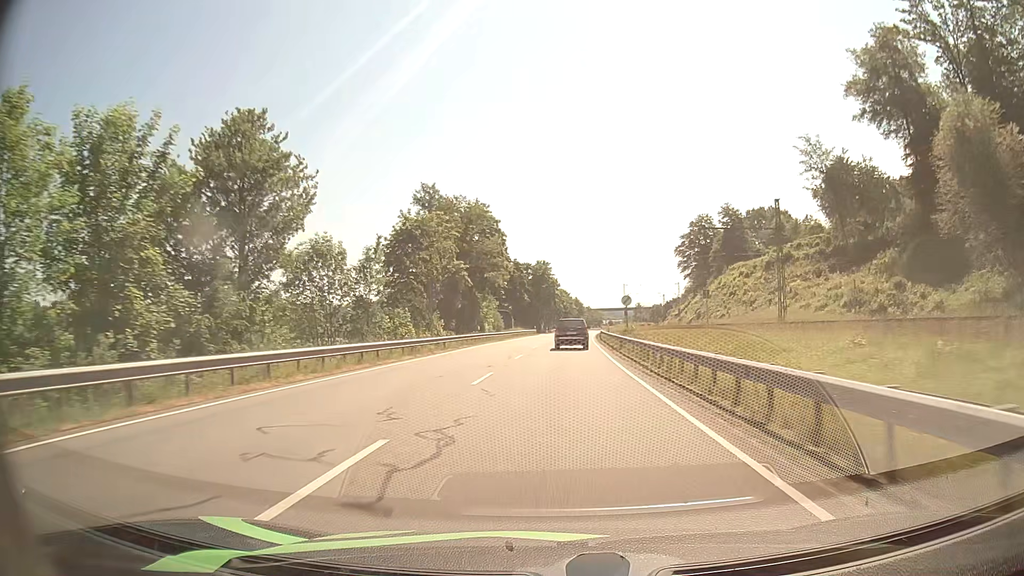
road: primary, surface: asphalt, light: Day
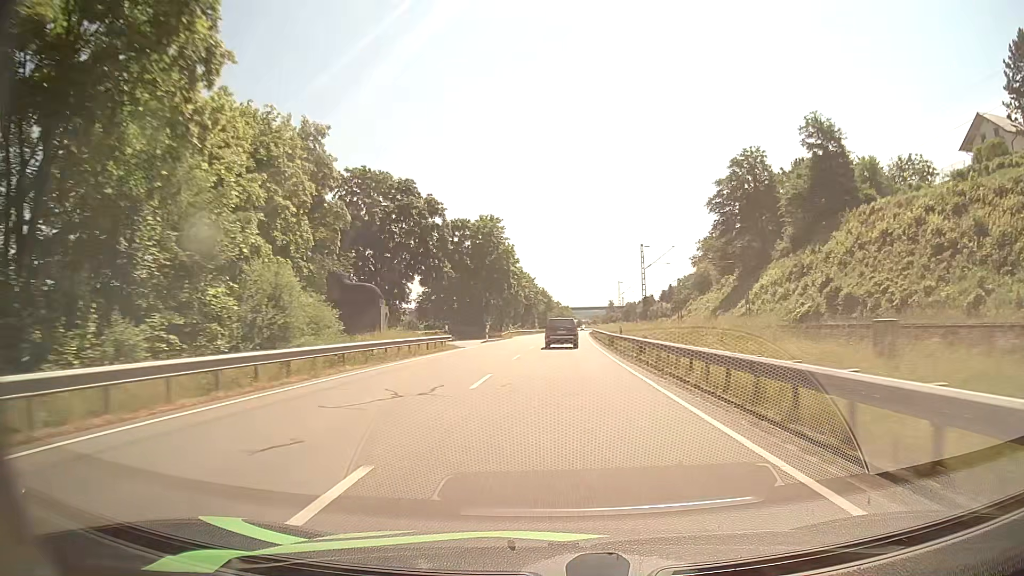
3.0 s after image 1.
(+1.7, +61.0) m; +3°
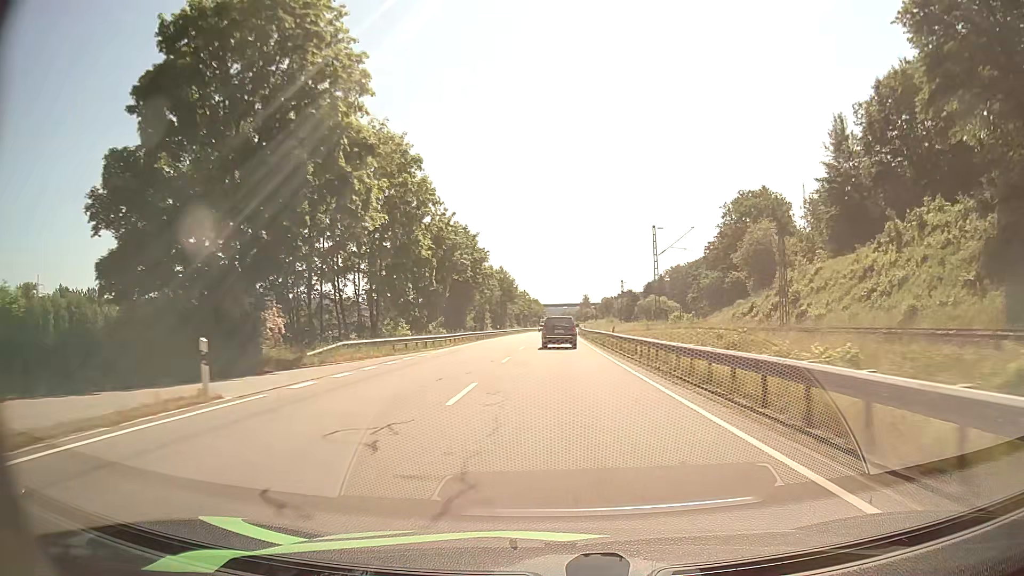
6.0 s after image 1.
(+1.4, +62.7) m; +2°
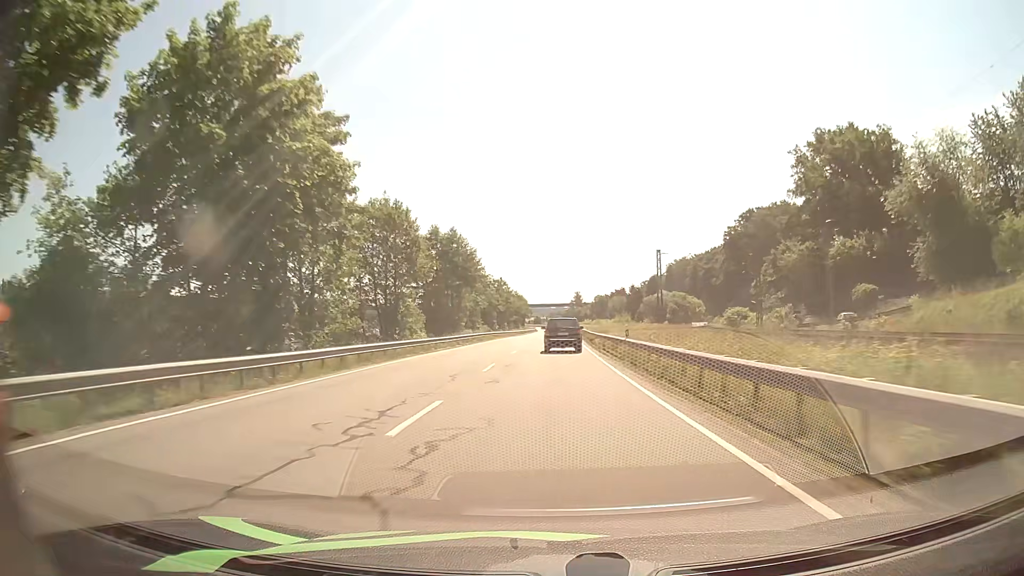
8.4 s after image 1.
(+0.7, +50.9) m; +1°
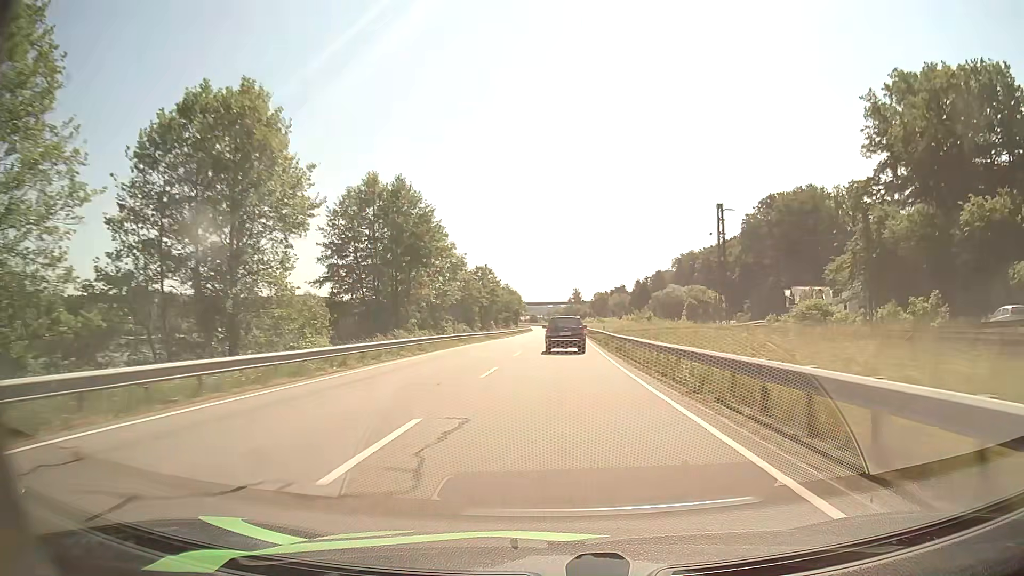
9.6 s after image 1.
(+0.1, +26.3) m; 0°
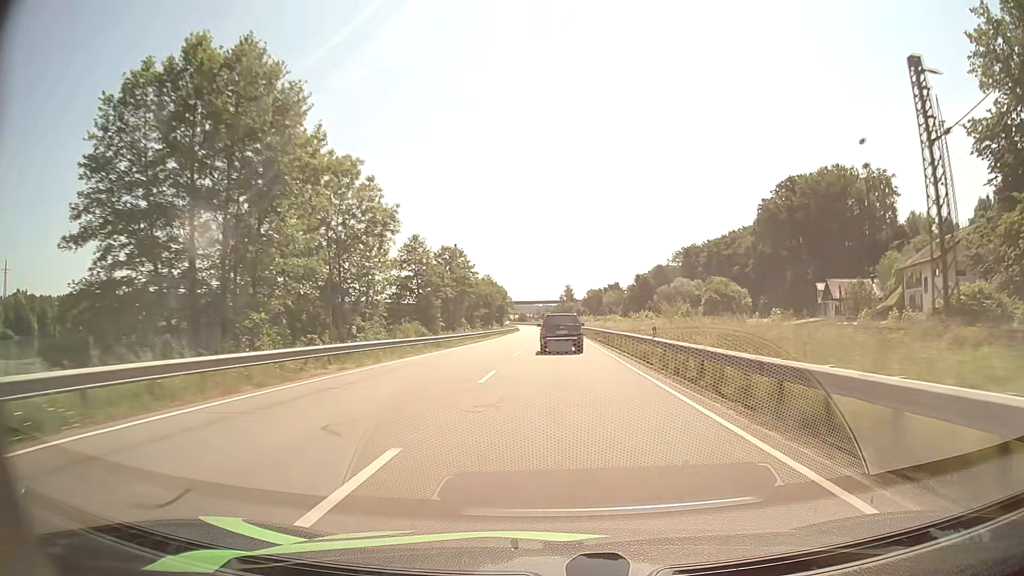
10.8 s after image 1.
(+0.1, +26.1) m; +1°
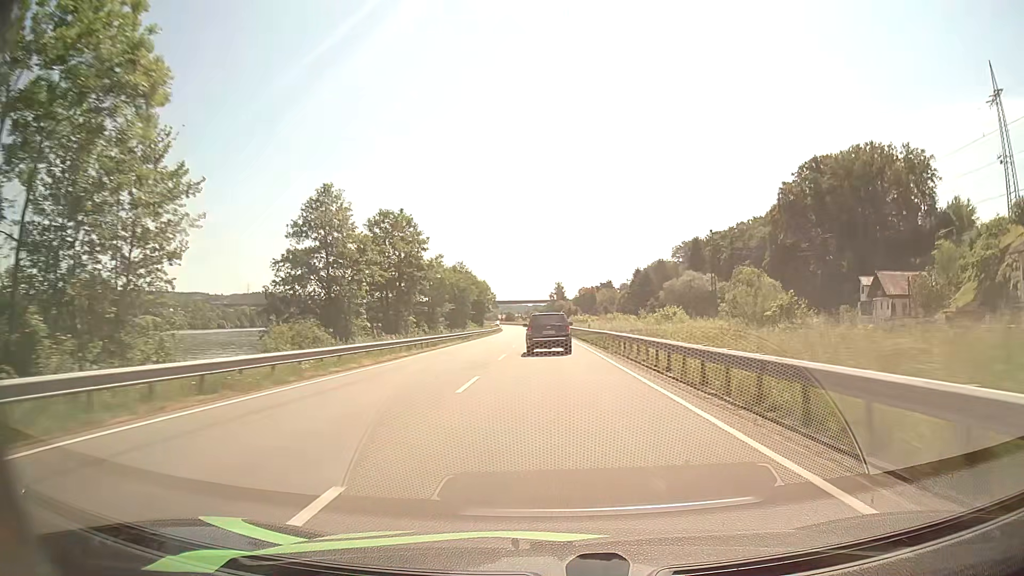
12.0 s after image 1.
(+0.2, +25.5) m; +1°
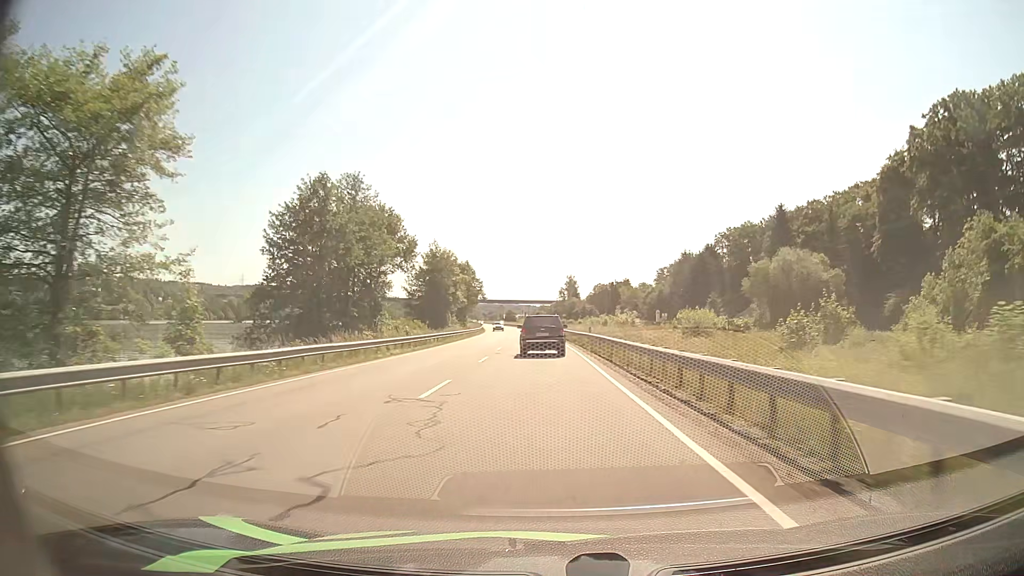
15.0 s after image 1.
(0.0, +60.5) m; 0°
(0, +10) (0, +20) (0, +30) (-1, +40) (-1, +50) (-1, +60) (-2, +70) (-3, +80) (-3, +90) (-4, +100) m
